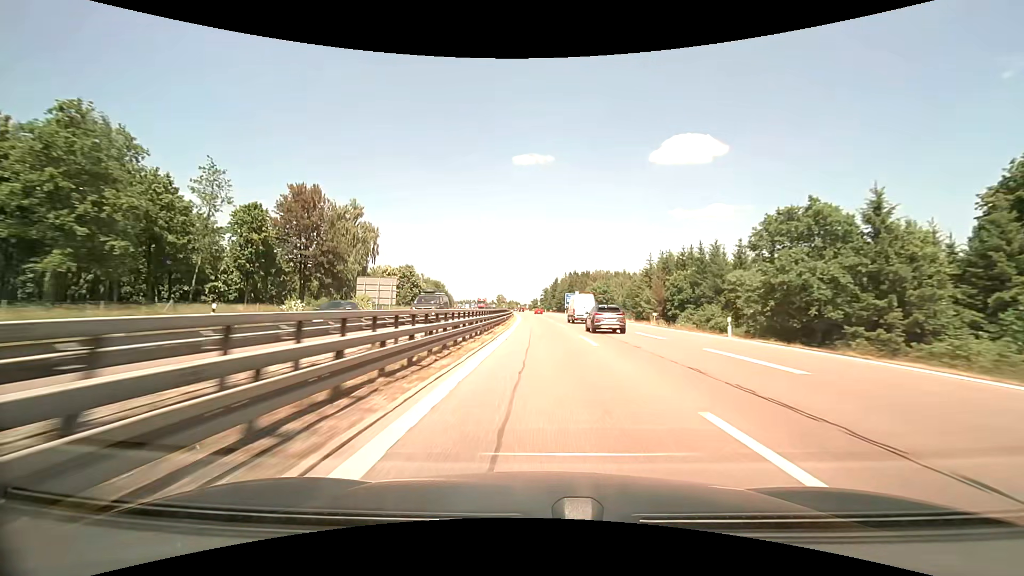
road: motorway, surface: asphalt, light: Day
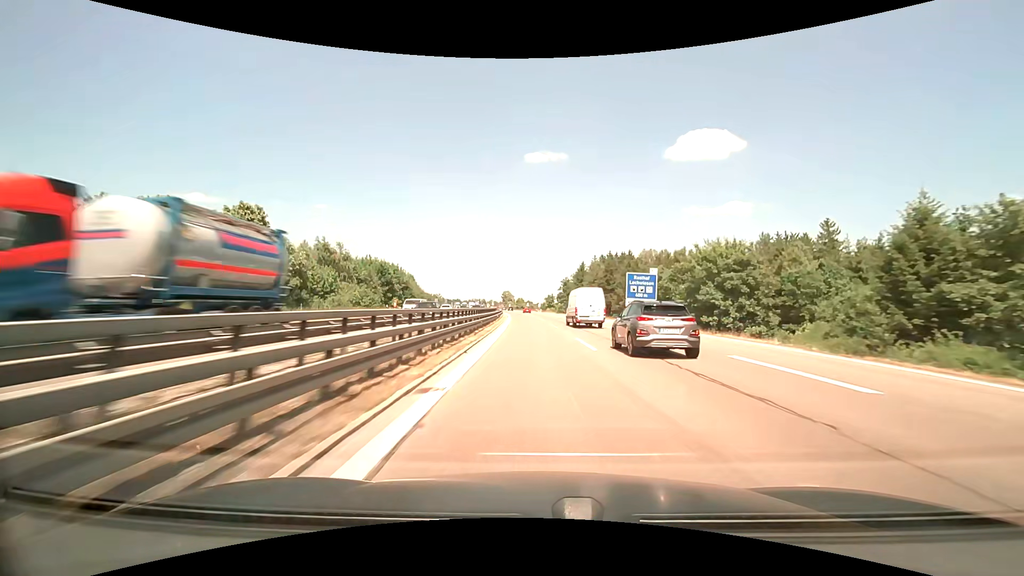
(-1.4, +73.9) m; -2°
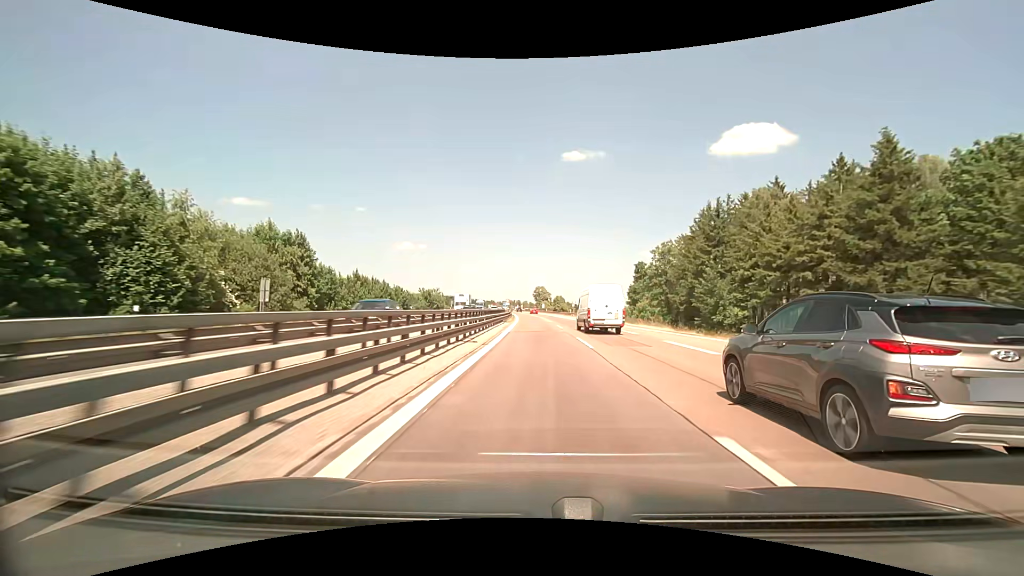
(-2.7, +87.6) m; -4°
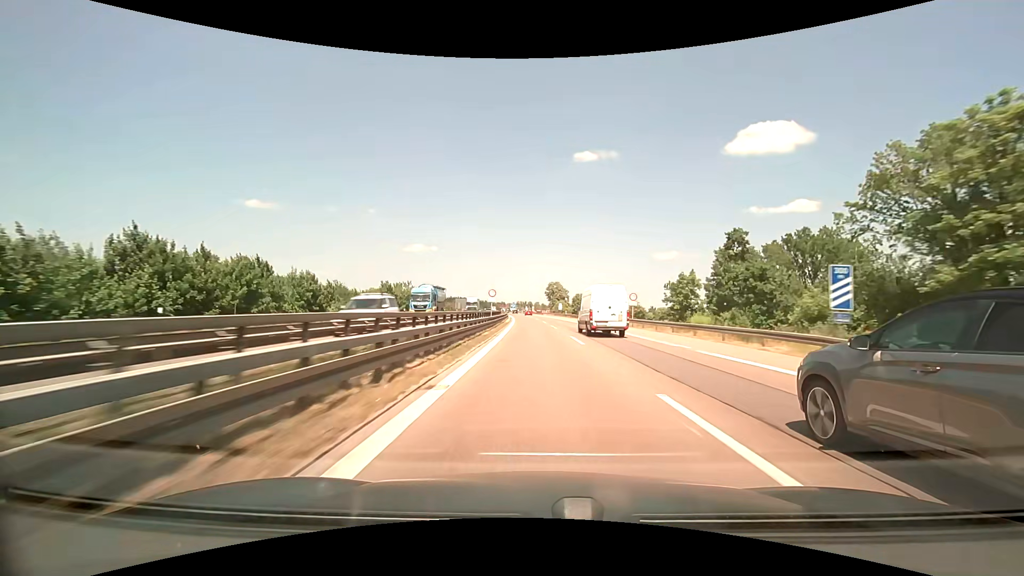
(-0.5, +51.1) m; -1°
(0, +10) (0, +20) (0, +30) (-1, +40) (-1, +50) (-1, +60) (-2, +70) (-2, +80) (-3, +90) (-3, +100) m
